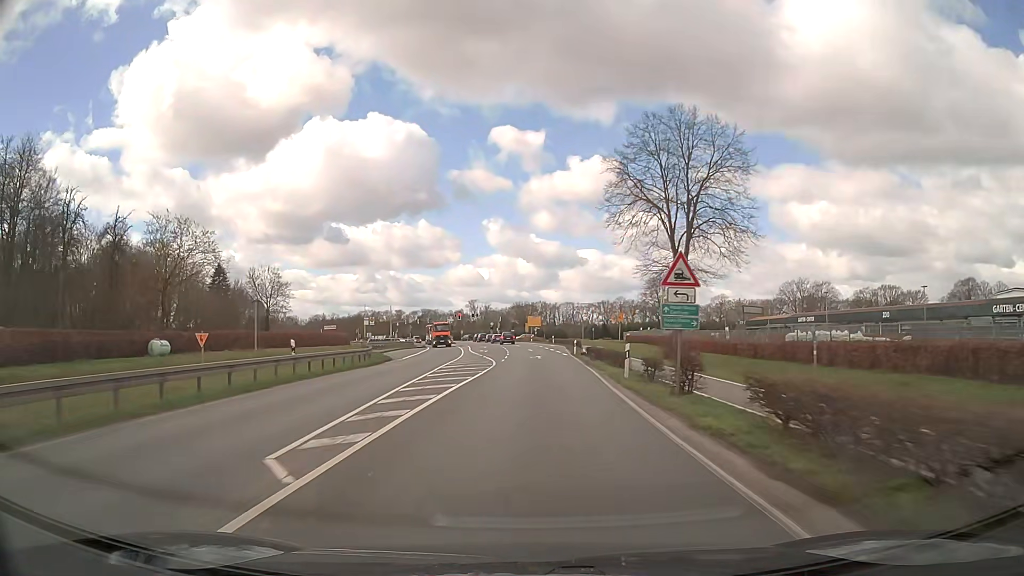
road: primary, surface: asphalt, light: Day
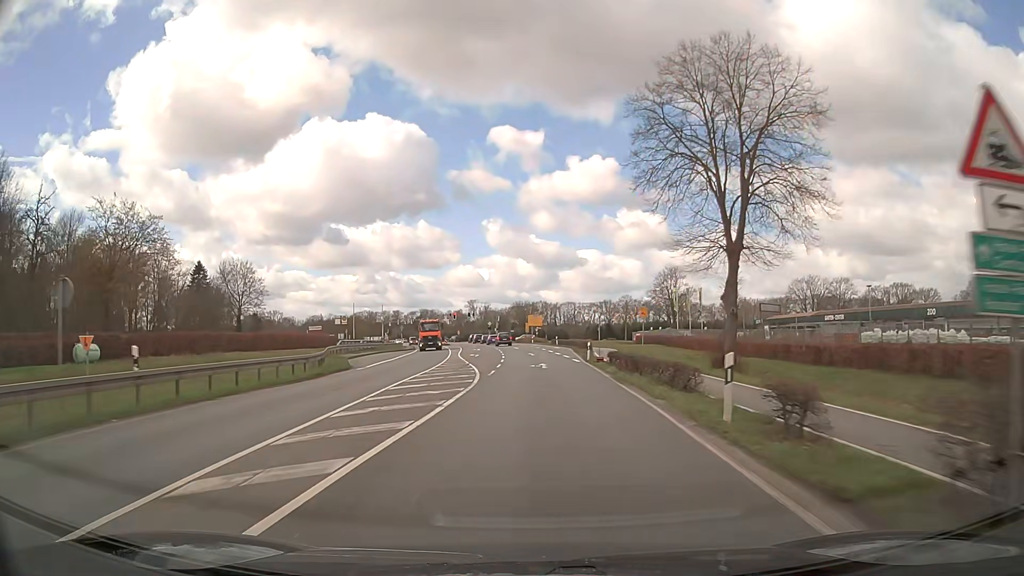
(0.0, +10.4) m; 0°
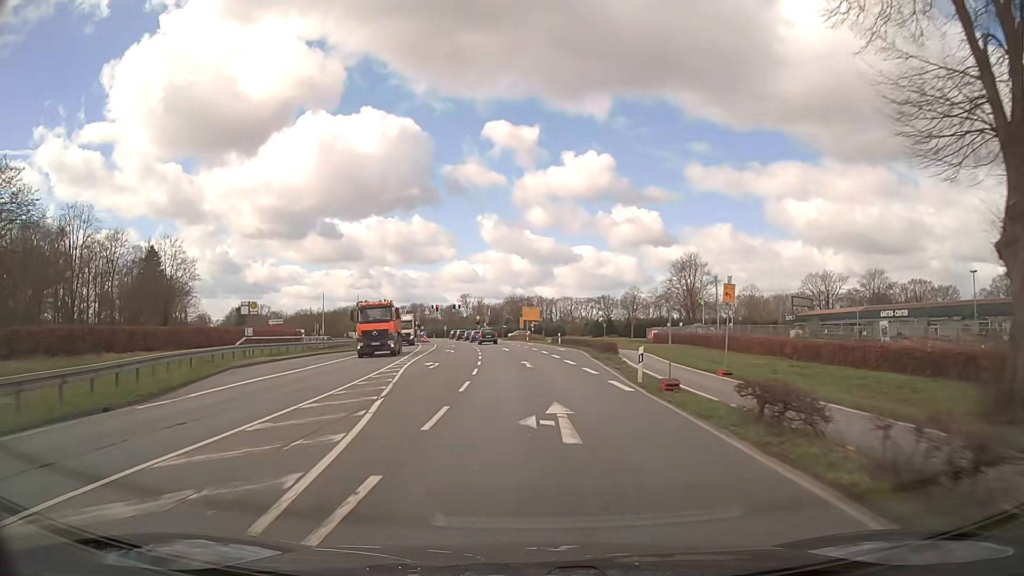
(0.0, +18.6) m; 0°
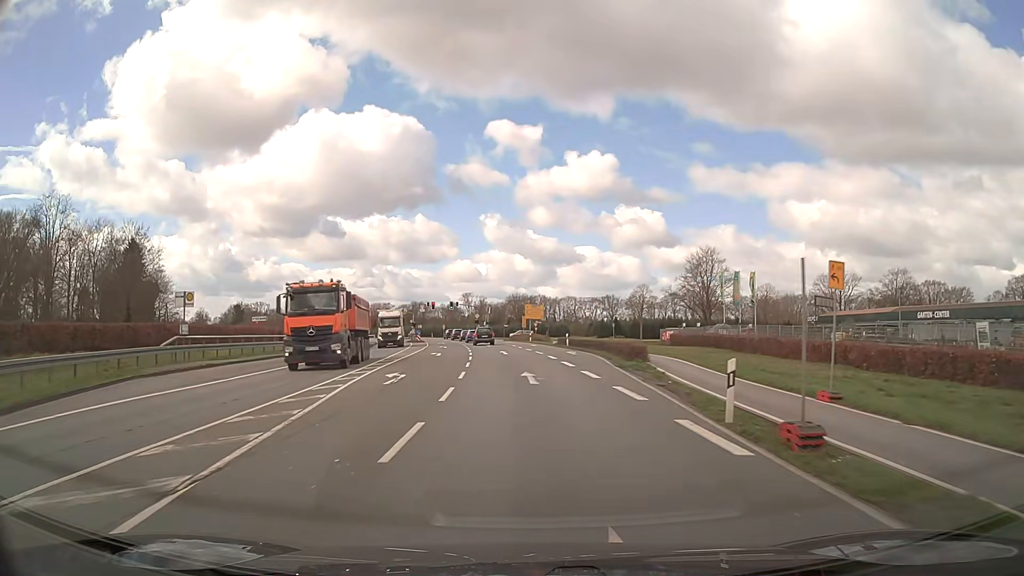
(0.0, +8.3) m; 0°
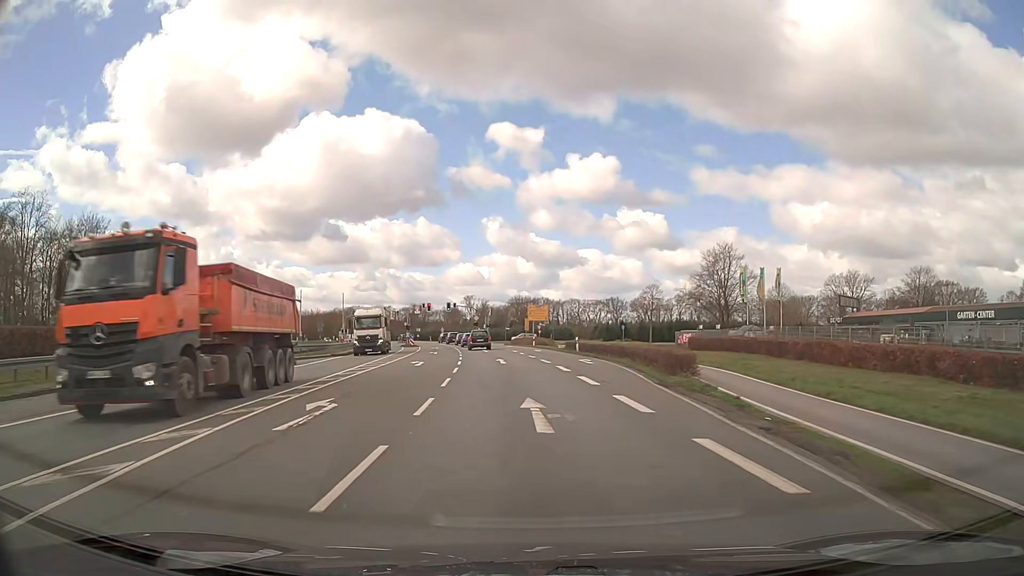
(0.0, +7.7) m; -1°
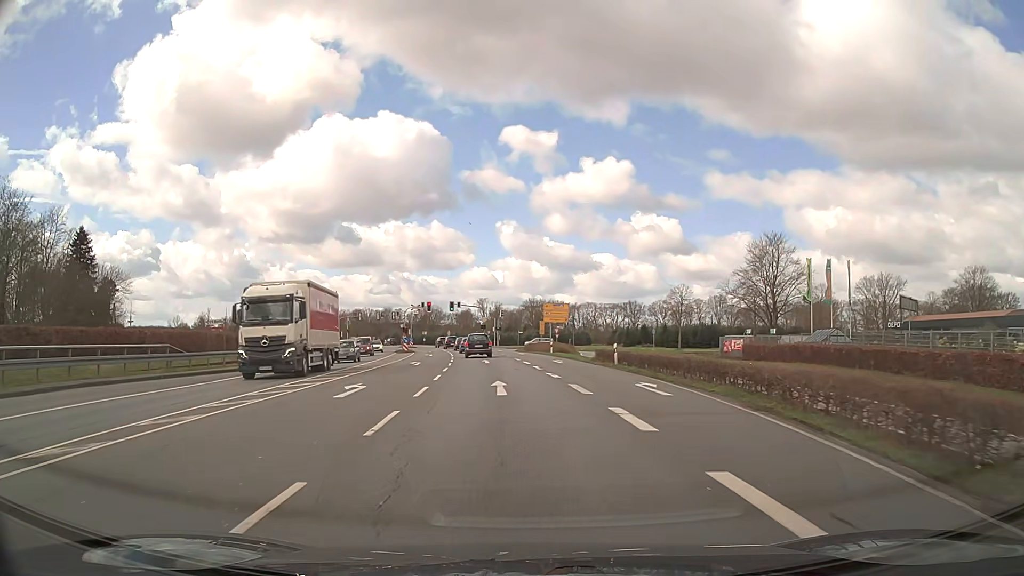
(0.0, +13.9) m; -1°
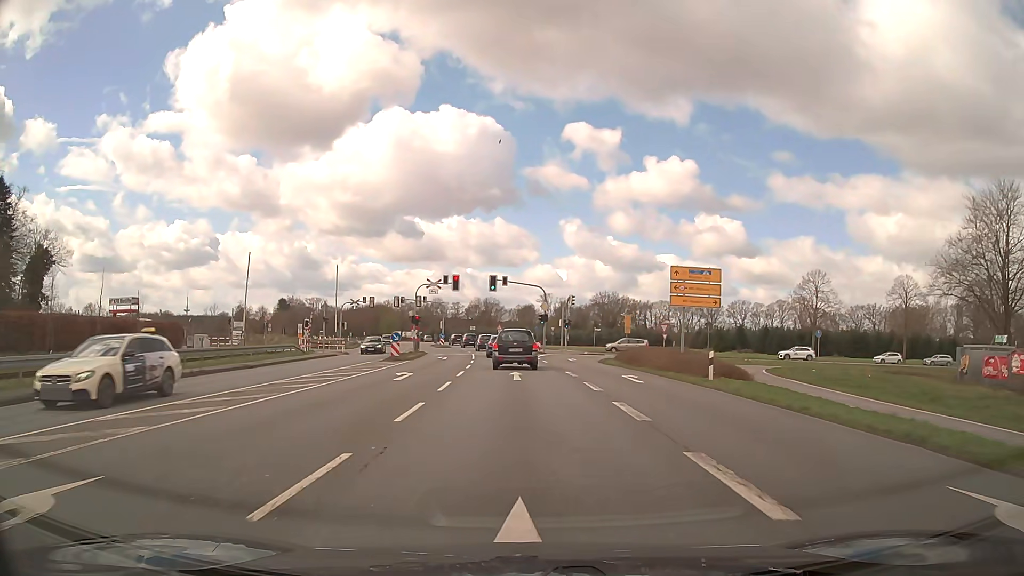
(-2.0, +34.6) m; -6°
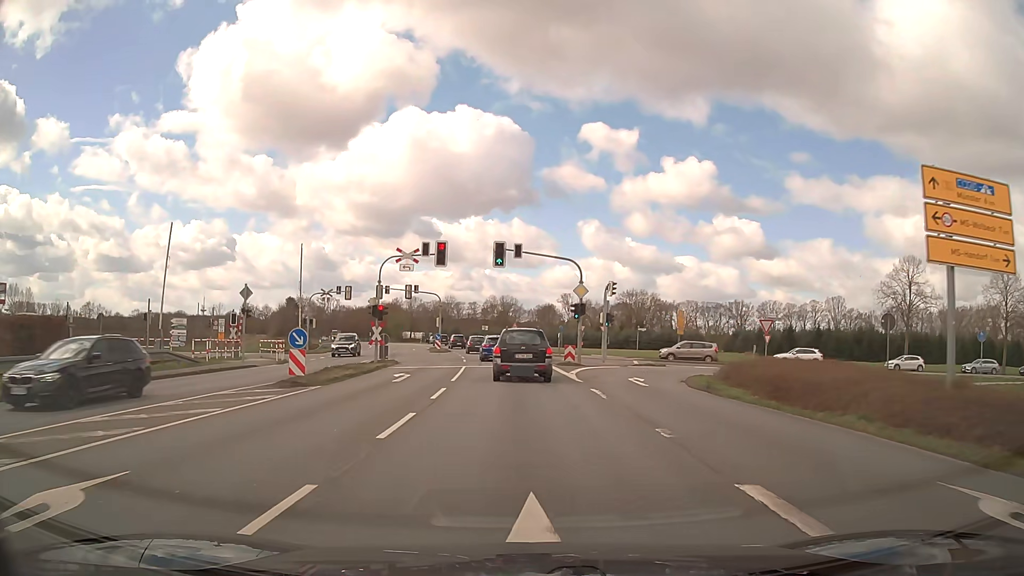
(-0.2, +19.7) m; -1°
(0, +10) (0, +20) (-1, +30) (-2, +40) (-3, +50) (-4, +60) (-5, +70) (-7, +80) (-9, +89) (-12, +99) m
